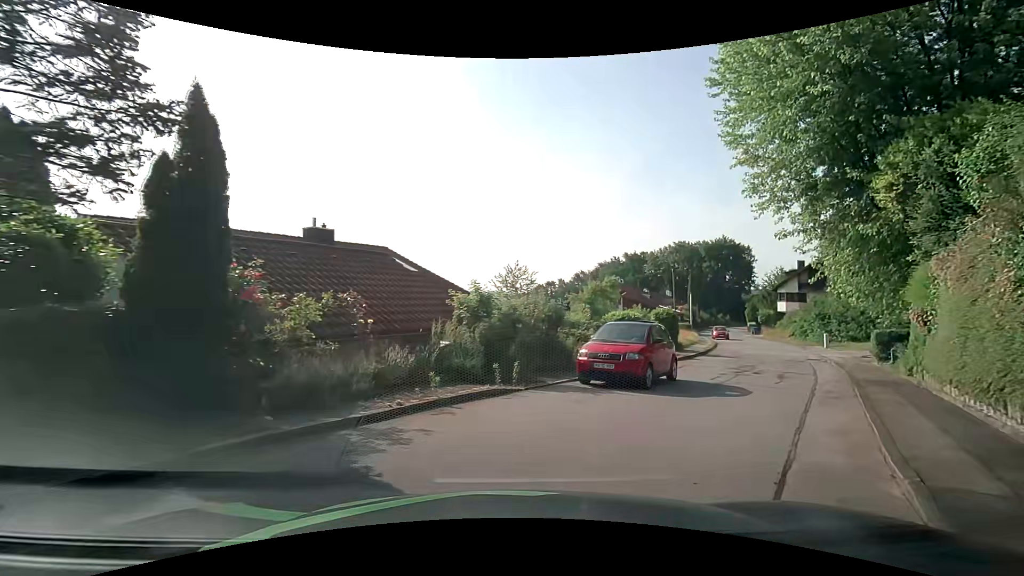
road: residential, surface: asphalt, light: Day
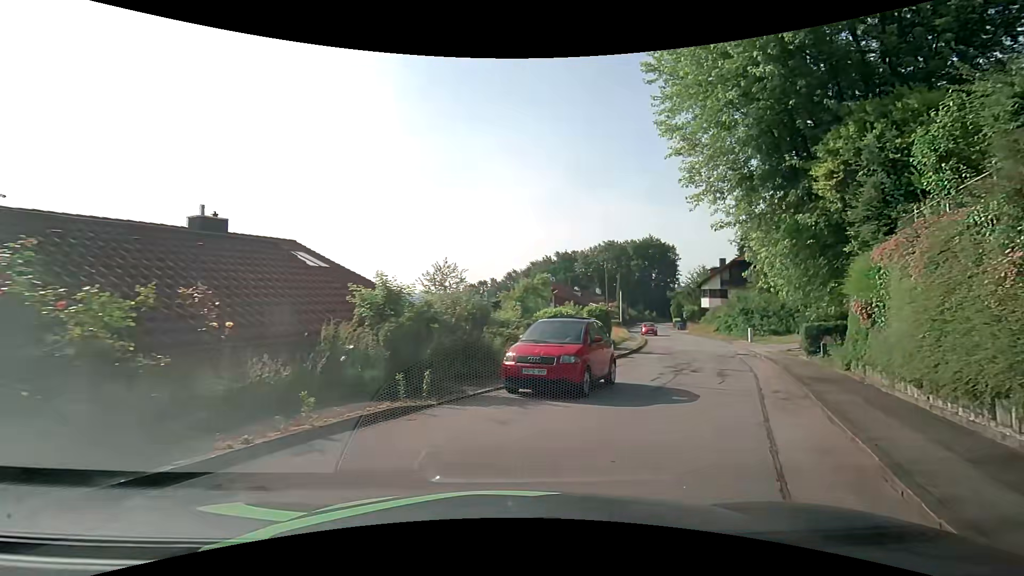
(+0.1, +2.0) m; +7°
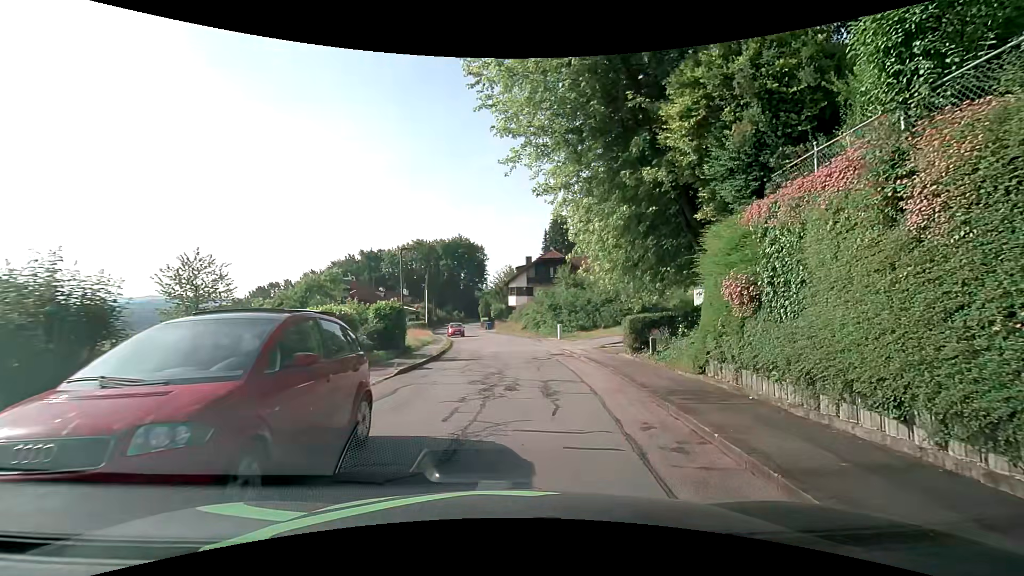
(+1.2, +6.0) m; +21°
(+1, +10) (+1, +20) (0, +30) (0, +40) (-1, +50) (-3, +60) (-5, +70) (-6, +79) (-7, +89) (-7, +99) m
